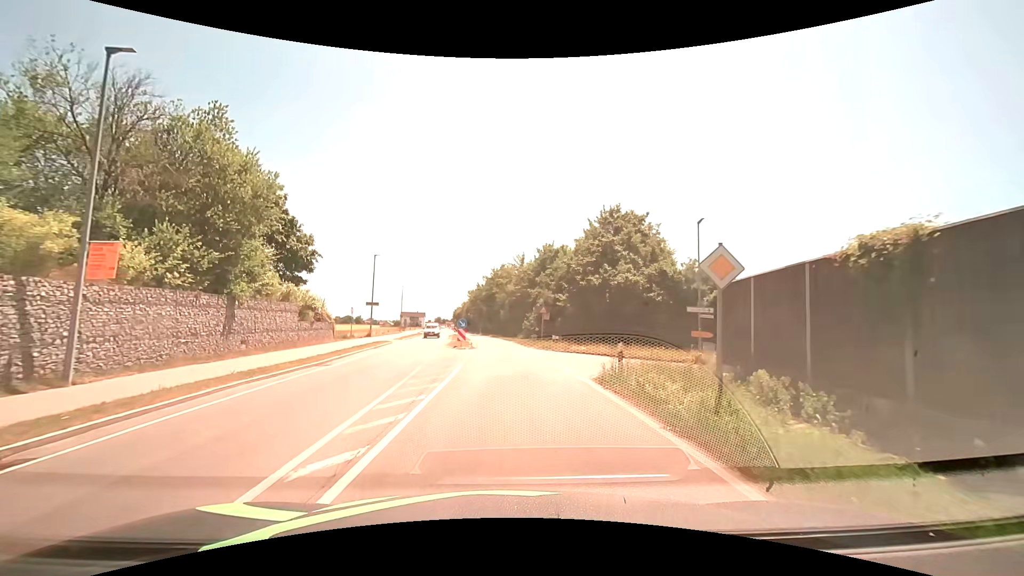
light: Day
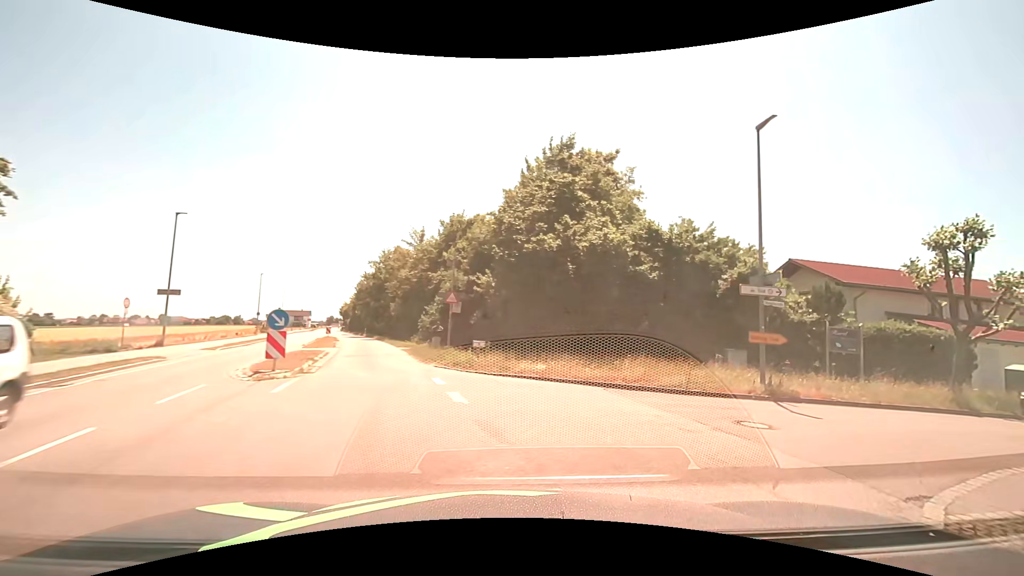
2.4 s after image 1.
(+0.5, +15.4) m; +11°
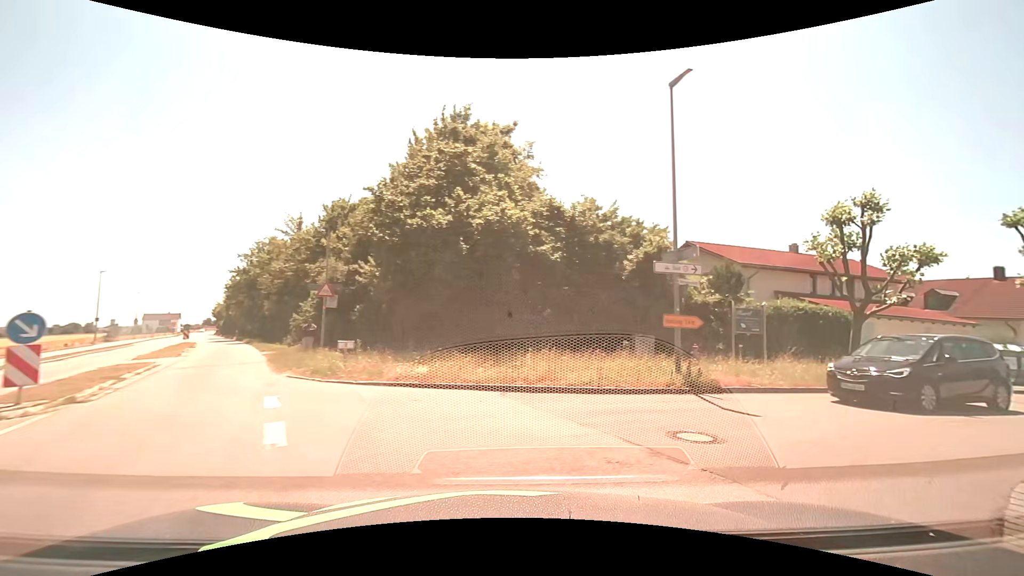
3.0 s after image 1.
(+0.3, +2.8) m; +13°
(+4, +8) (+13, +13) (+22, +18) (+31, +22) (+40, +26) (+50, +30) (+59, +34) (+68, +38) (+77, +41) (+87, +45) m
